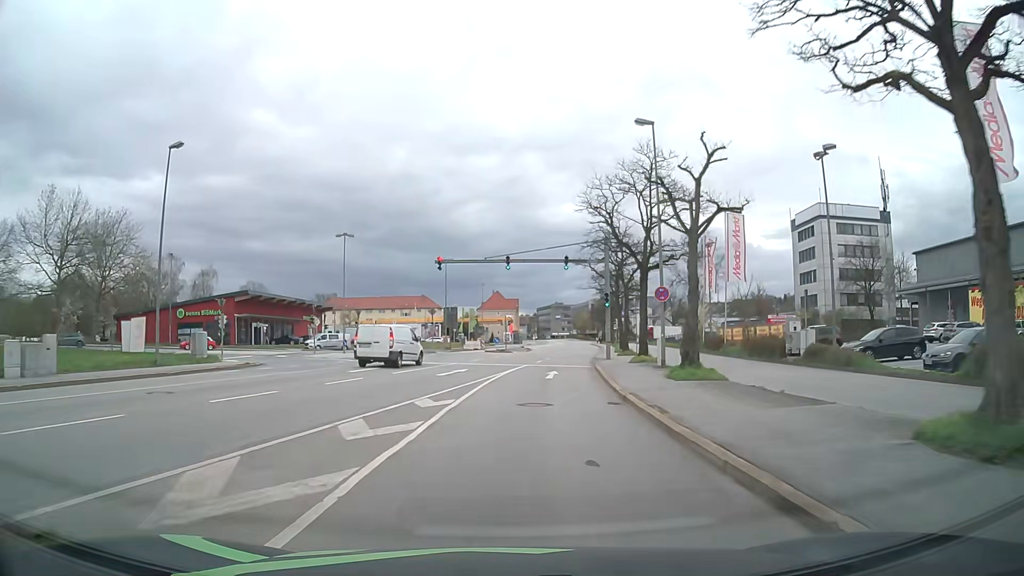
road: primary_link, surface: asphalt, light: Day
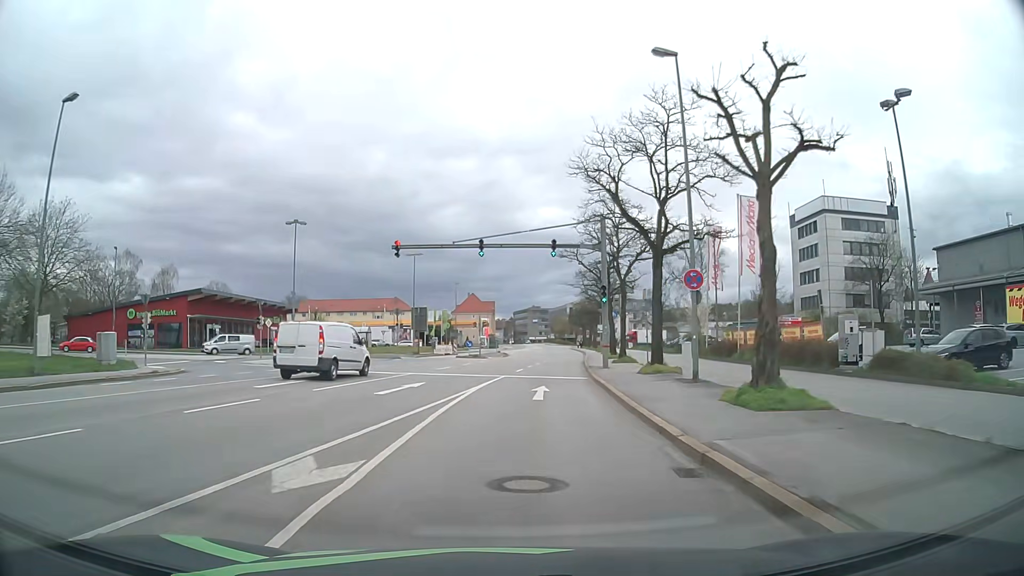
(+0.1, +7.7) m; +2°
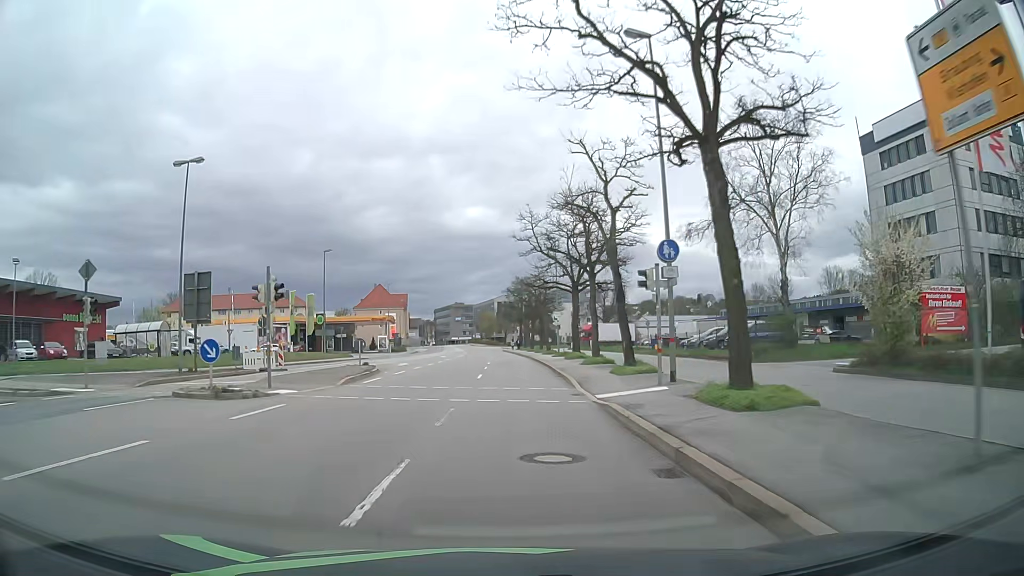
(+2.6, +38.2) m; +7°
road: primary
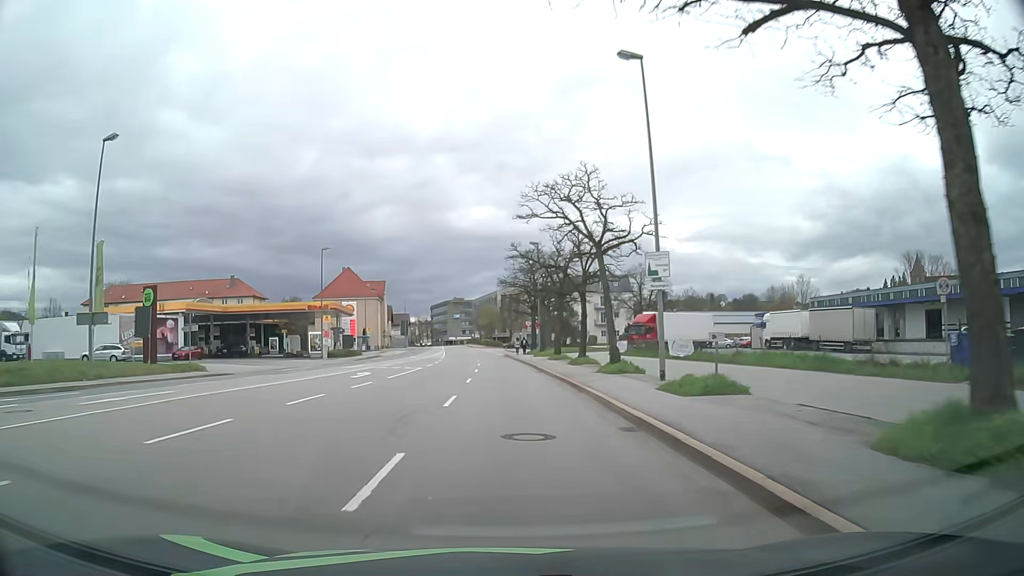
(0.0, +38.5) m; -1°
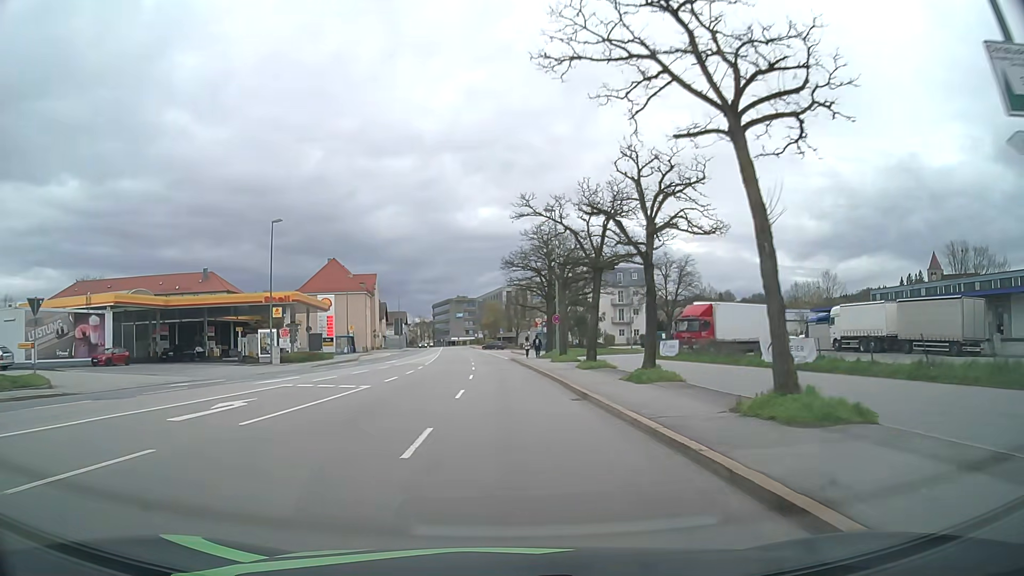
(0.0, +15.4) m; 0°
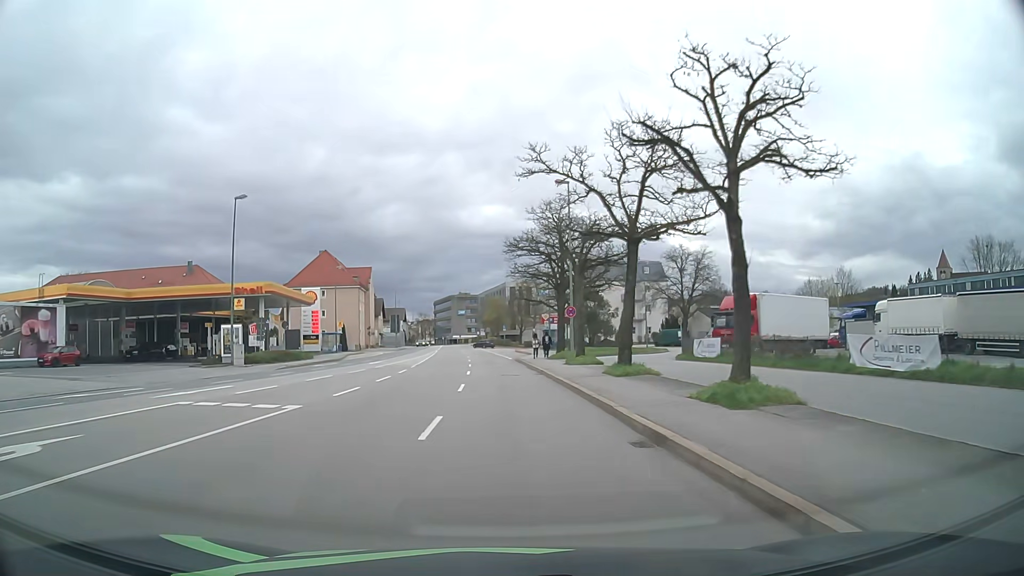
(0.0, +7.7) m; 0°
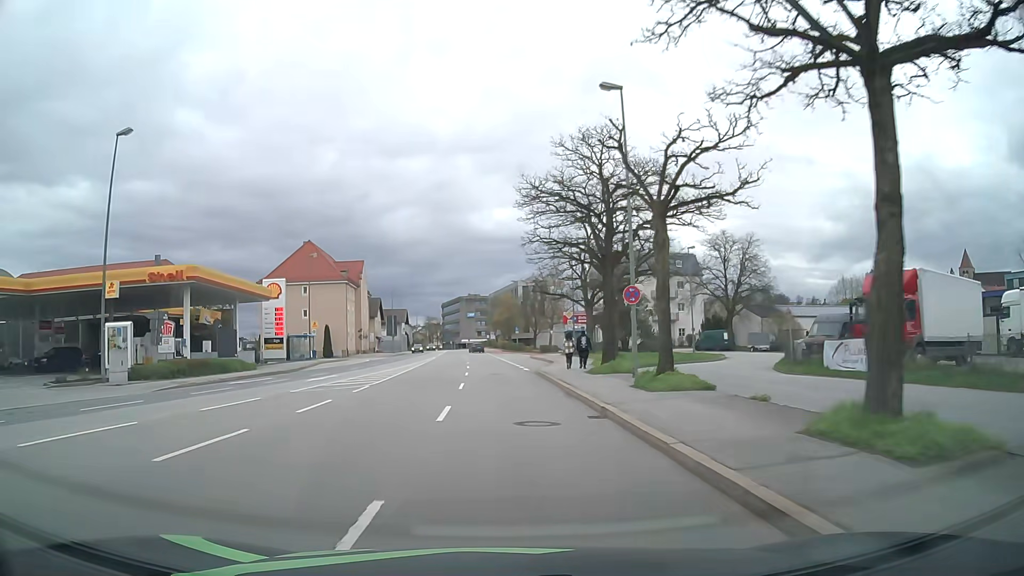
(-0.1, +15.4) m; -1°
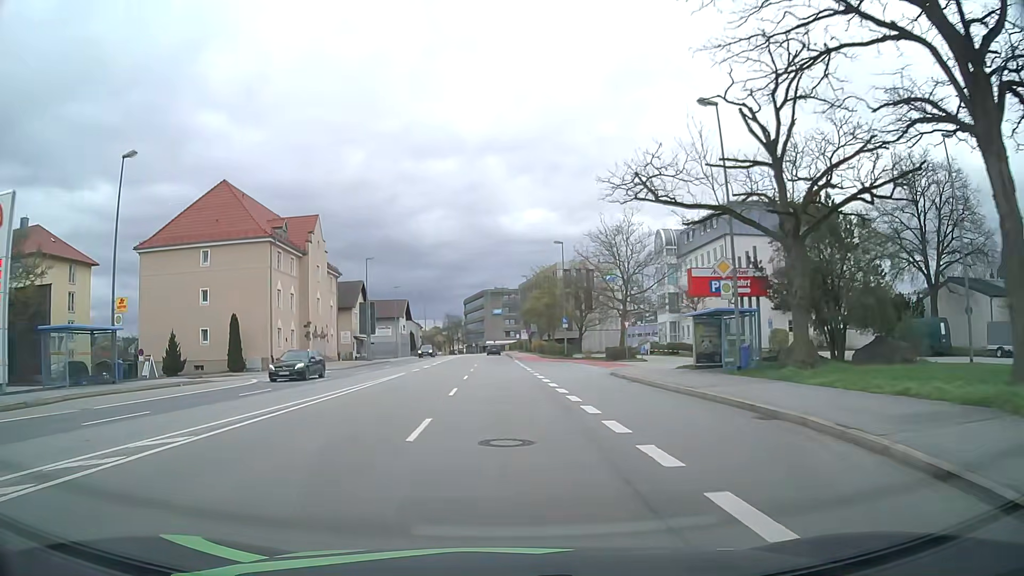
(-1.0, +38.5) m; -3°
(0, +10) (0, +20) (0, +30) (-1, +40) (-1, +50) (-1, +60) (-1, +70) (-1, +80) (-1, +90) (-2, +100) m
